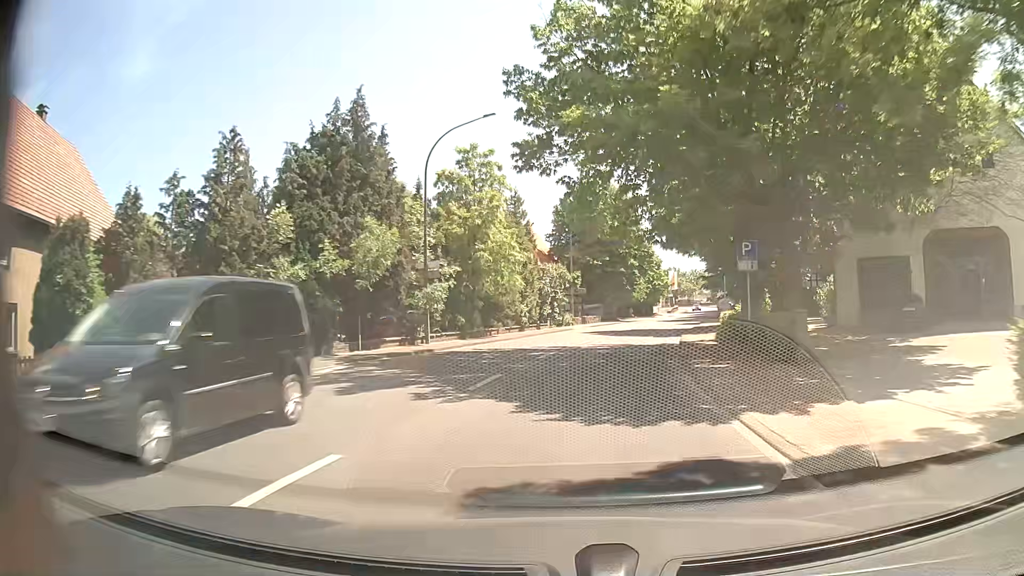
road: primary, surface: asphalt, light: Day
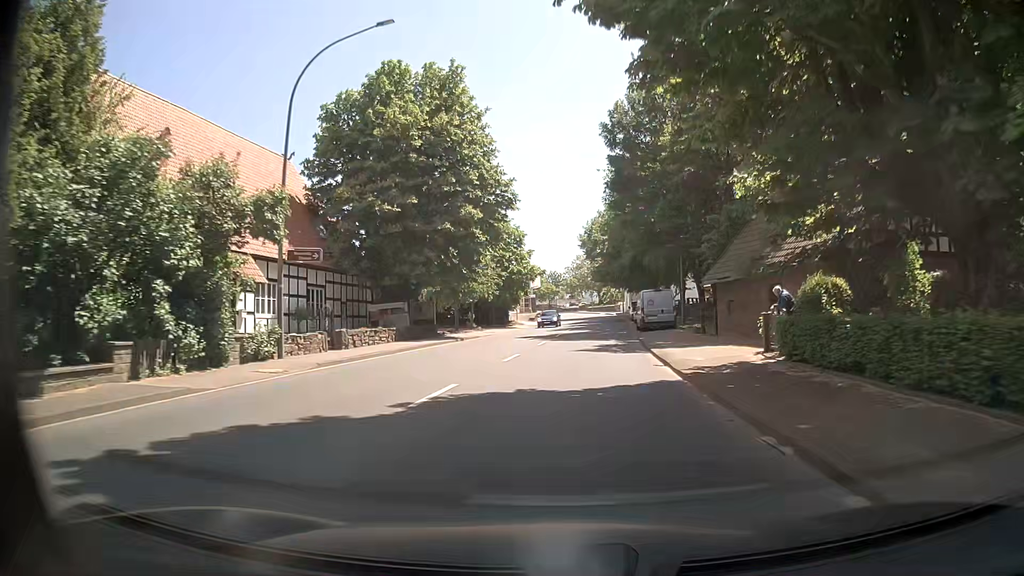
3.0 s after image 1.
(+4.5, +38.4) m; +13°
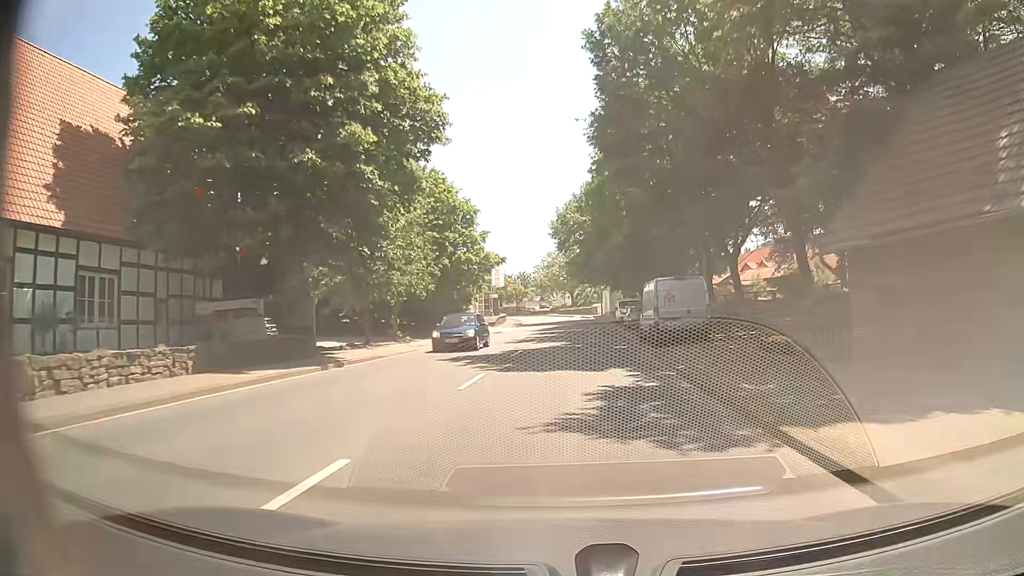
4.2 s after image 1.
(+0.2, +15.4) m; +2°
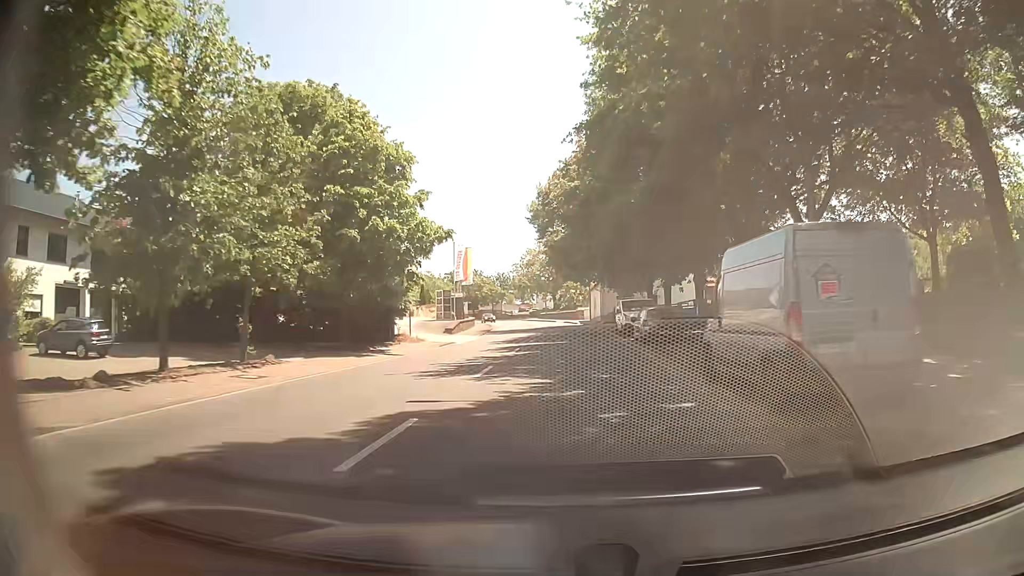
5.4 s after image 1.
(+0.4, +15.5) m; +2°
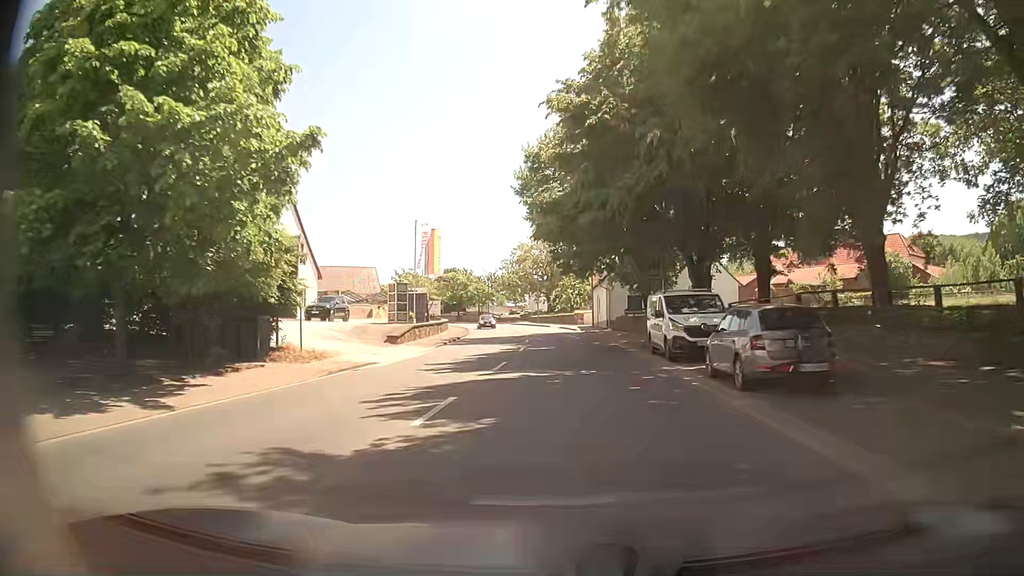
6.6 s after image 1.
(+0.2, +15.5) m; +2°
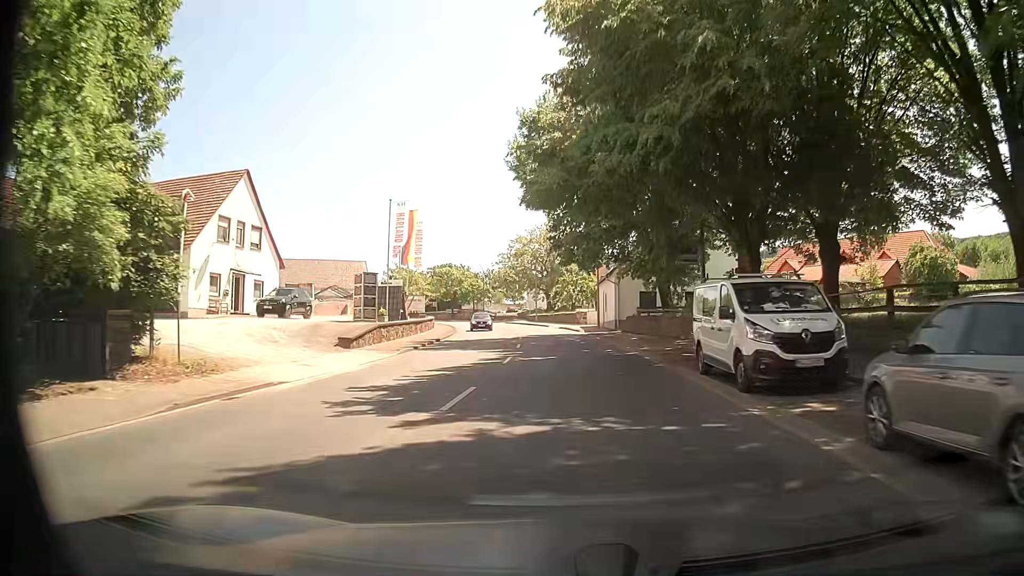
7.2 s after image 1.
(-0.1, +7.7) m; 0°
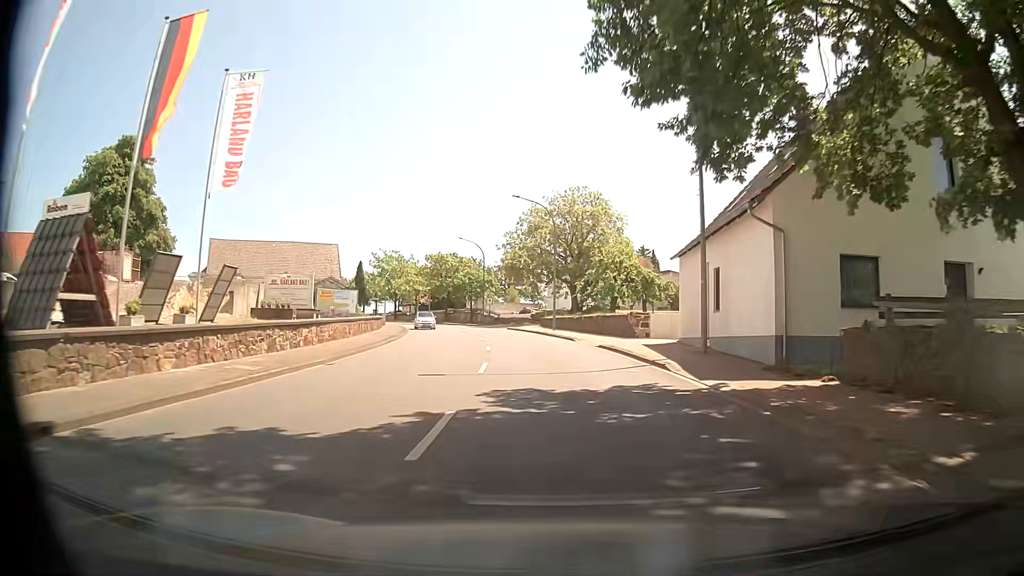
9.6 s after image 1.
(-0.8, +30.9) m; -2°
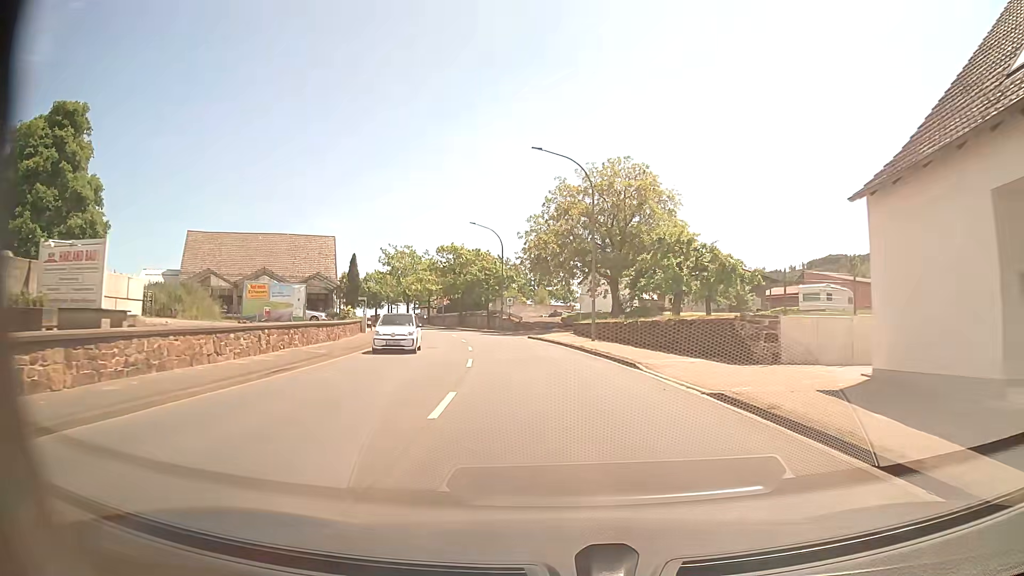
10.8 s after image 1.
(-0.5, +15.4) m; -4°
(0, +10) (-1, +20) (-2, +30) (-4, +40) (-6, +50) (-8, +59) (-11, +69) (-14, +78) (-18, +87) (-22, +97) m
